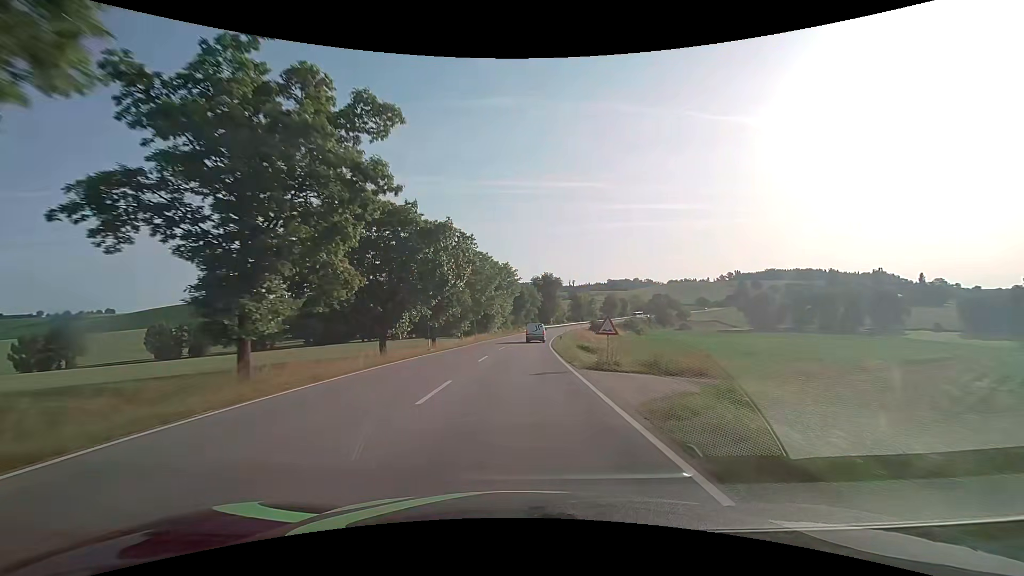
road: secondary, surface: asphalt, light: Day
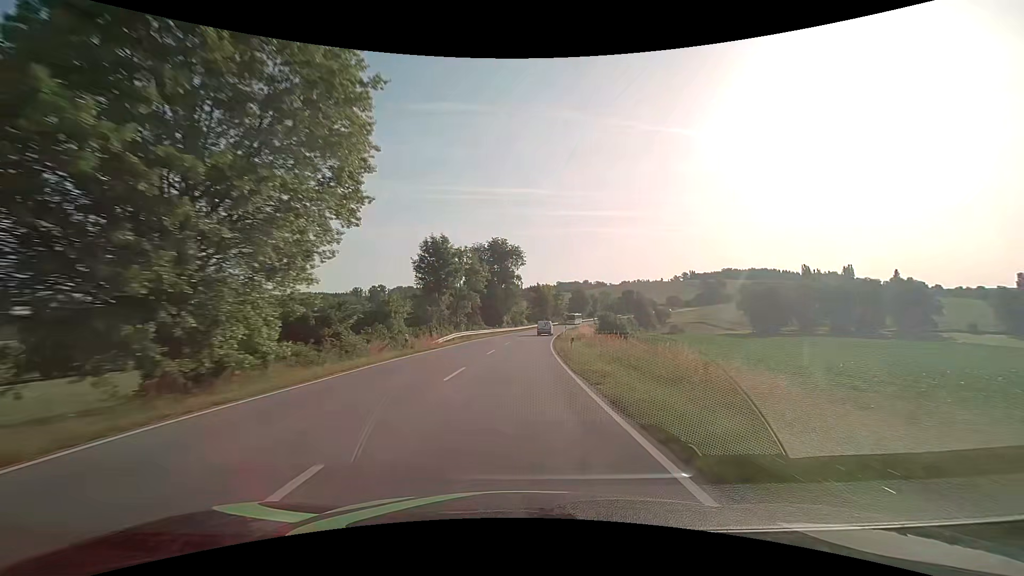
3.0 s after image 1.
(+2.8, +68.1) m; +6°
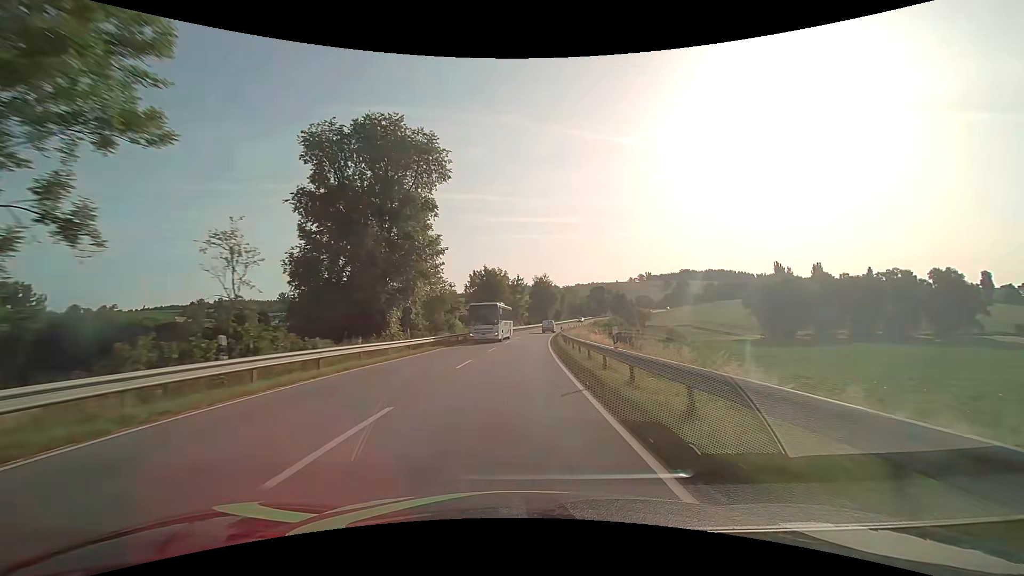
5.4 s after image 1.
(+2.8, +56.2) m; +6°
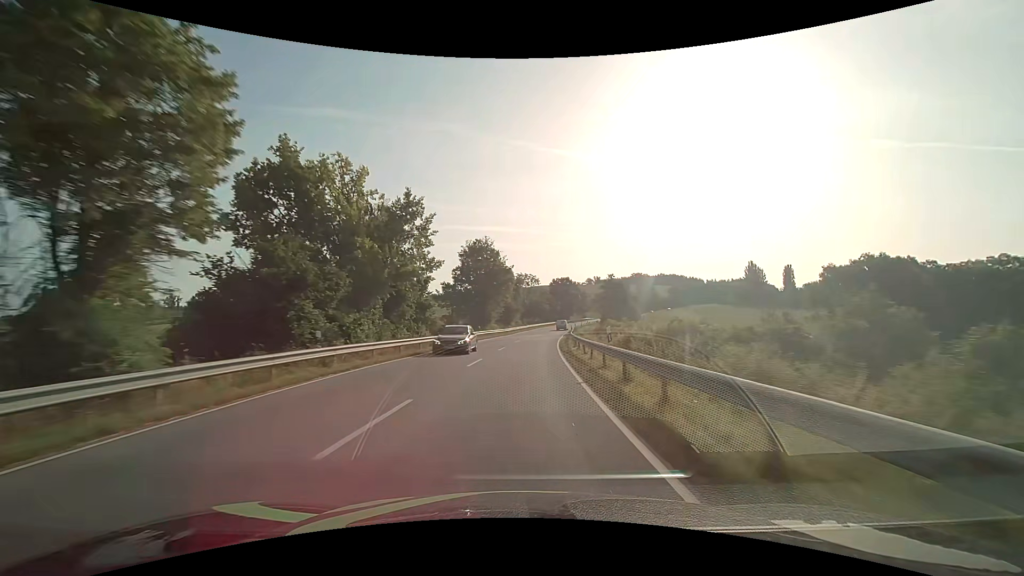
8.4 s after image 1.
(+4.1, +70.7) m; +7°
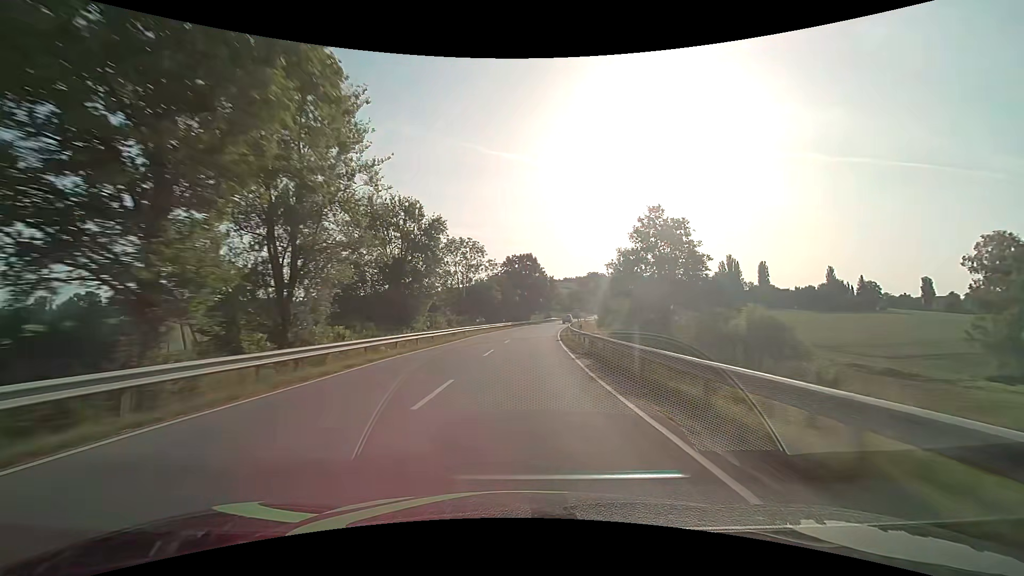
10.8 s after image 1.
(+3.0, +56.8) m; +6°
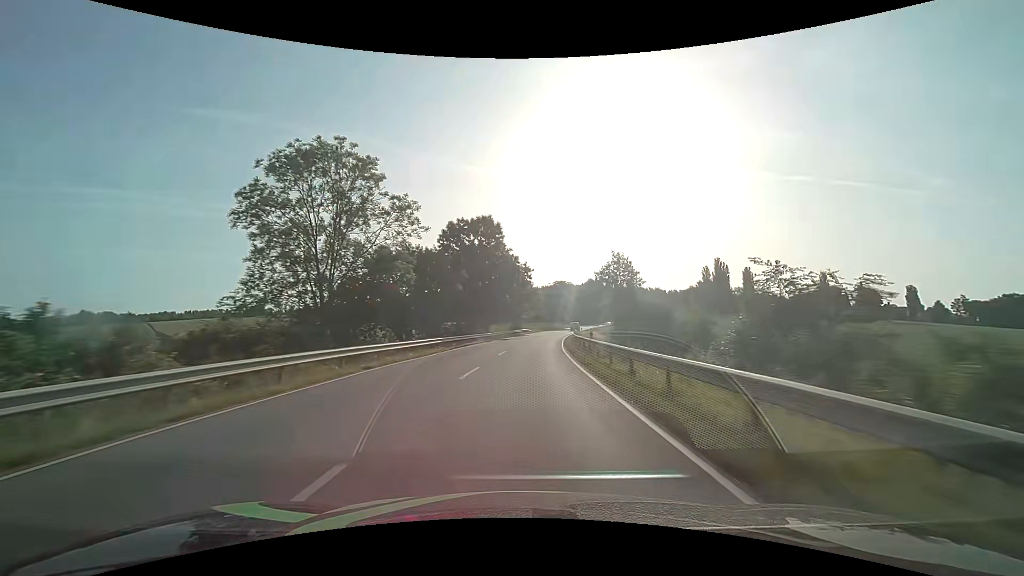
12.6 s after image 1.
(+1.7, +42.8) m; +5°
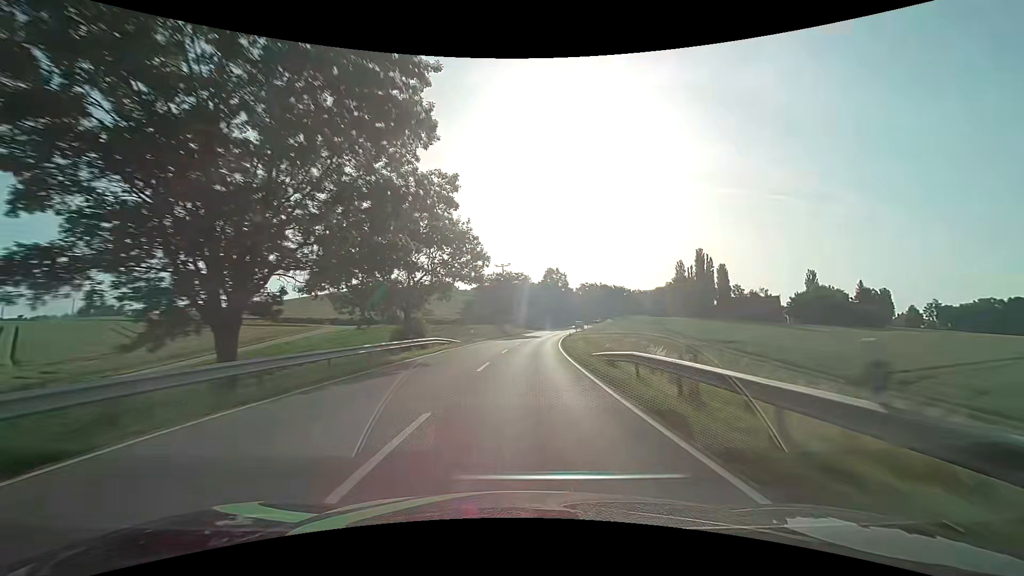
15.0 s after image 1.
(+2.9, +56.8) m; +7°
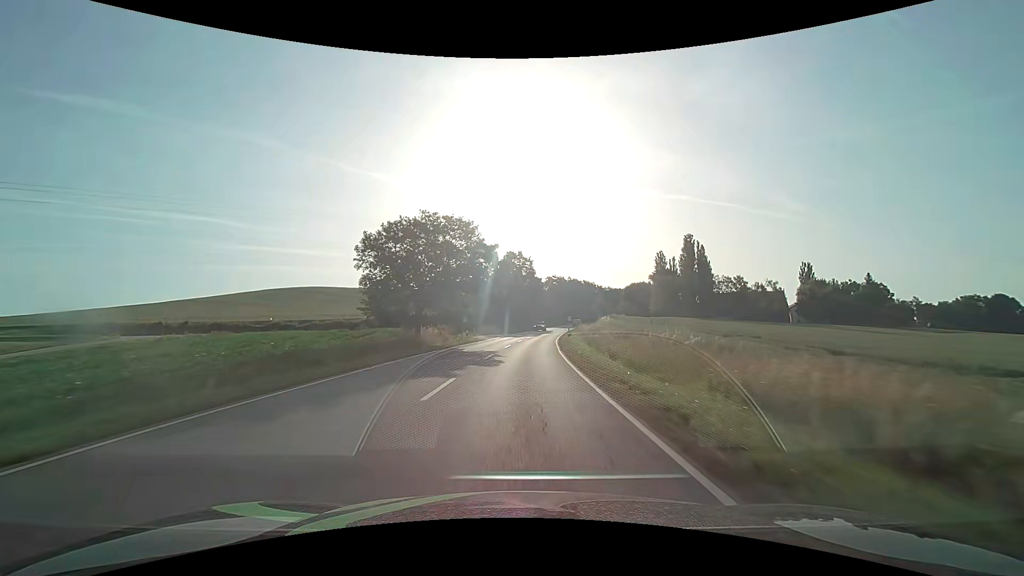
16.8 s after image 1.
(+1.5, +42.6) m; +5°
(0, +10) (0, +20) (+1, +30) (+1, +40) (+2, +50) (+3, +60) (+4, +70) (+6, +80) (+7, +90) (+8, +100) m
